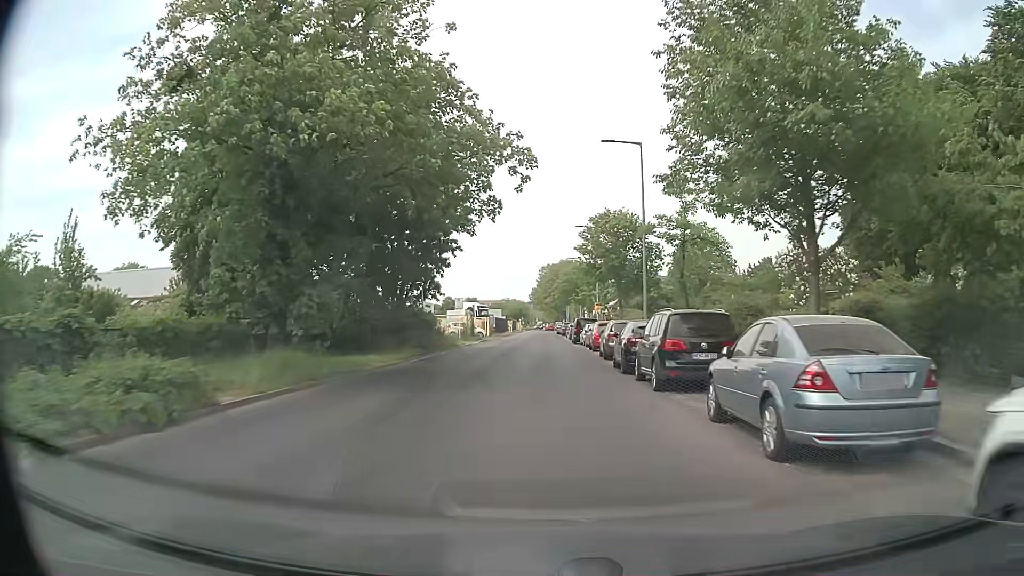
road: tertiary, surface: asphalt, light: Day
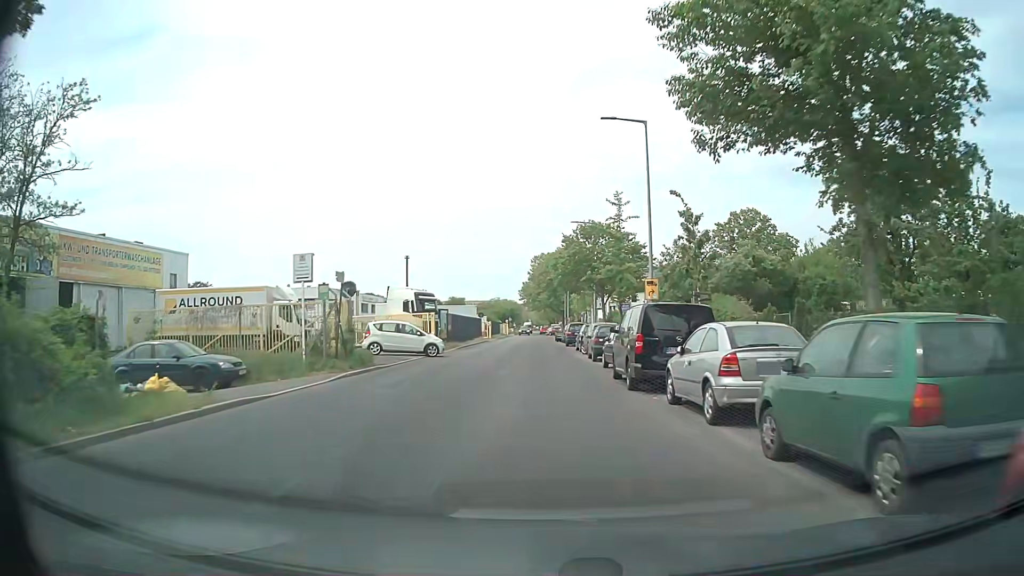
(+0.3, +34.5) m; +1°
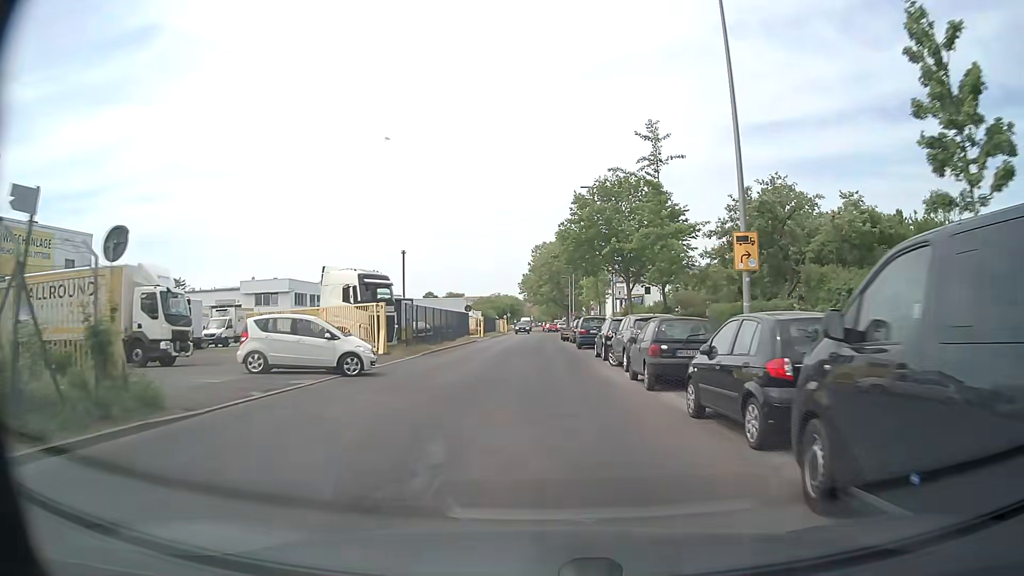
(0.0, +13.5) m; 0°
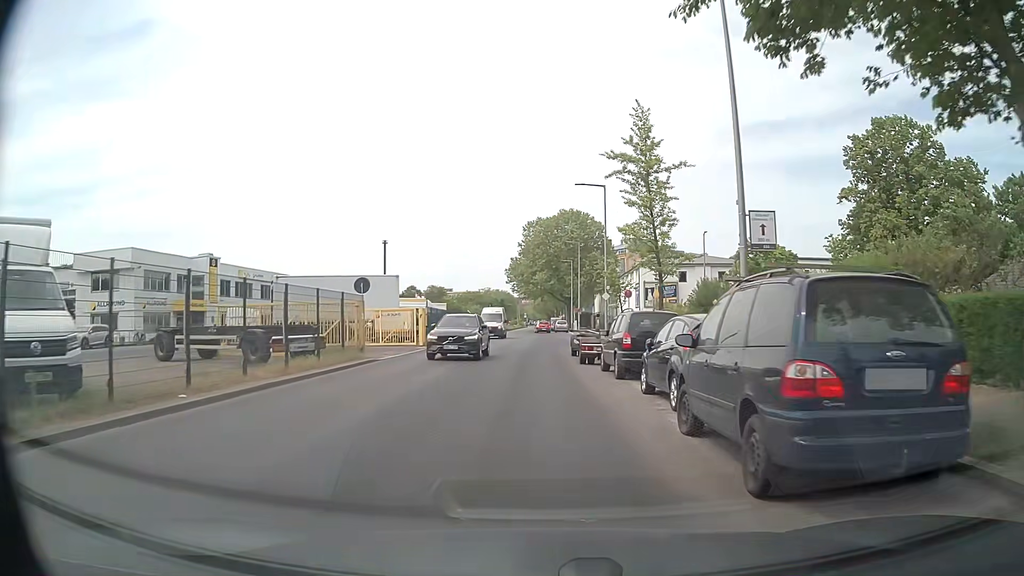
(+0.2, +30.7) m; 0°
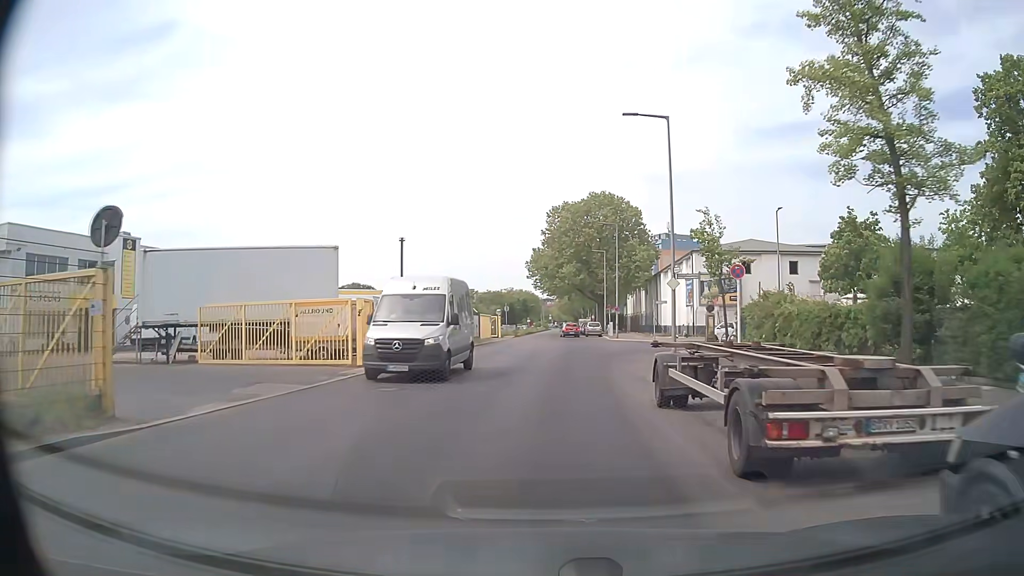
(-0.2, +16.1) m; -1°
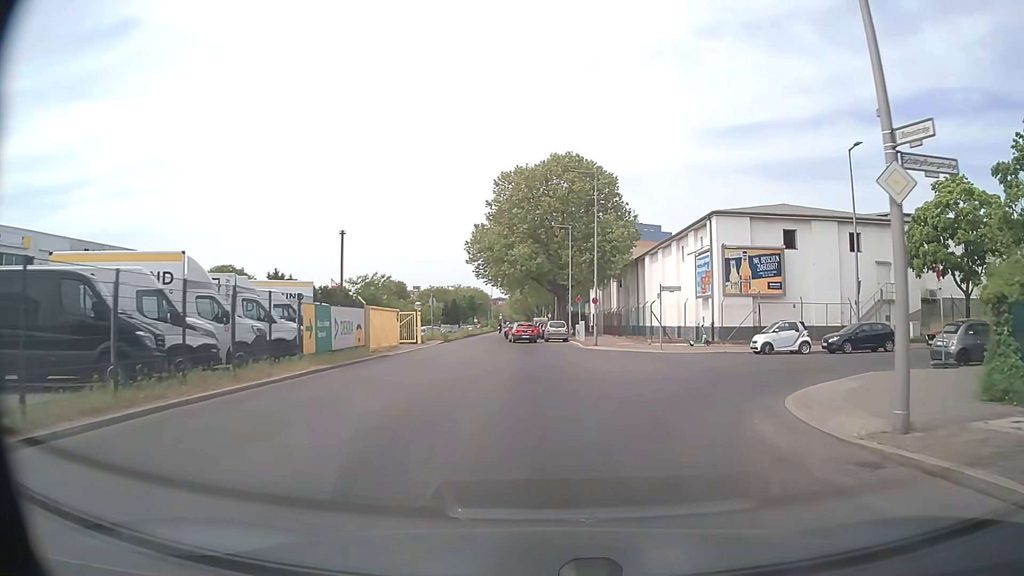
(+0.4, +21.6) m; +3°
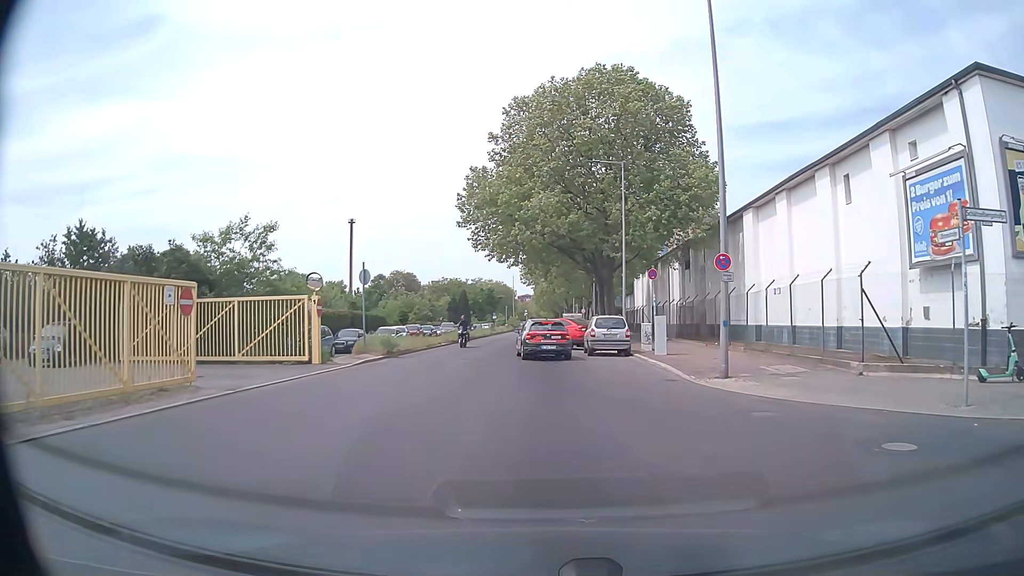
(-0.3, +24.5) m; -3°
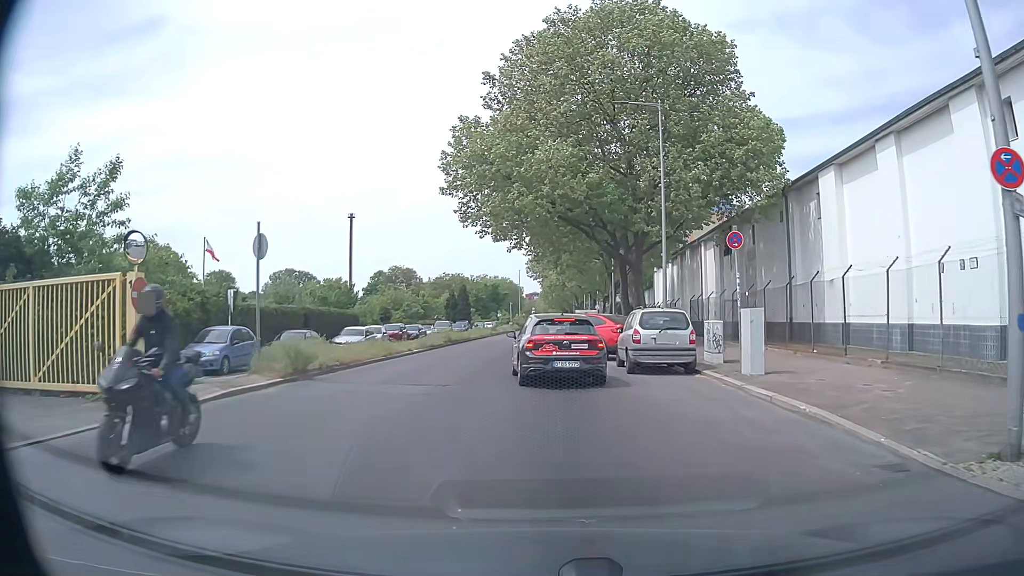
(0.0, +10.0) m; 0°
(0, +10) (-1, +20) (-2, +30) (0, +40) (0, +50) (0, +60) (0, +70) (+1, +80) (+1, +90) (+2, +100) m
